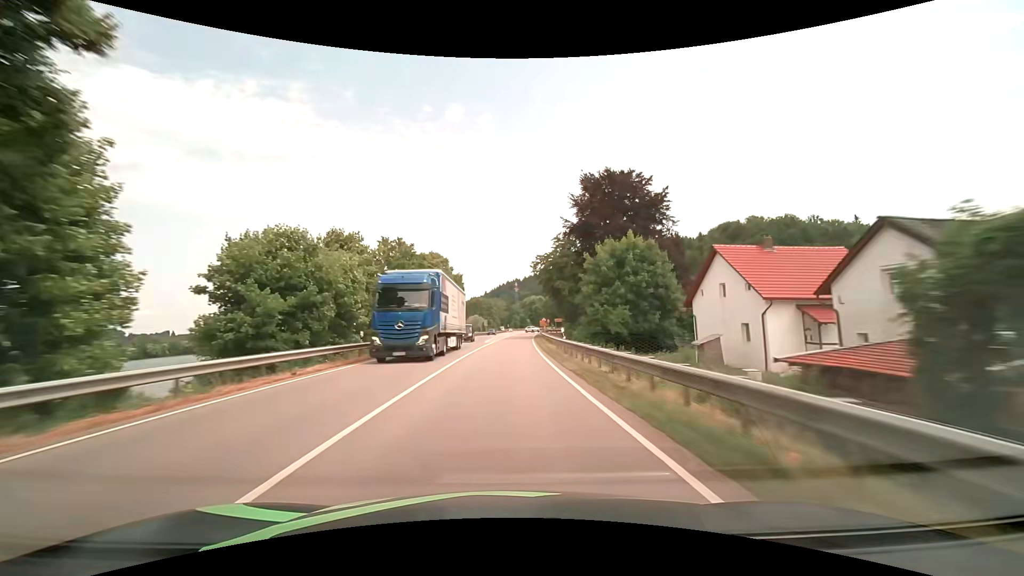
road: primary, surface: asphalt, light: Day
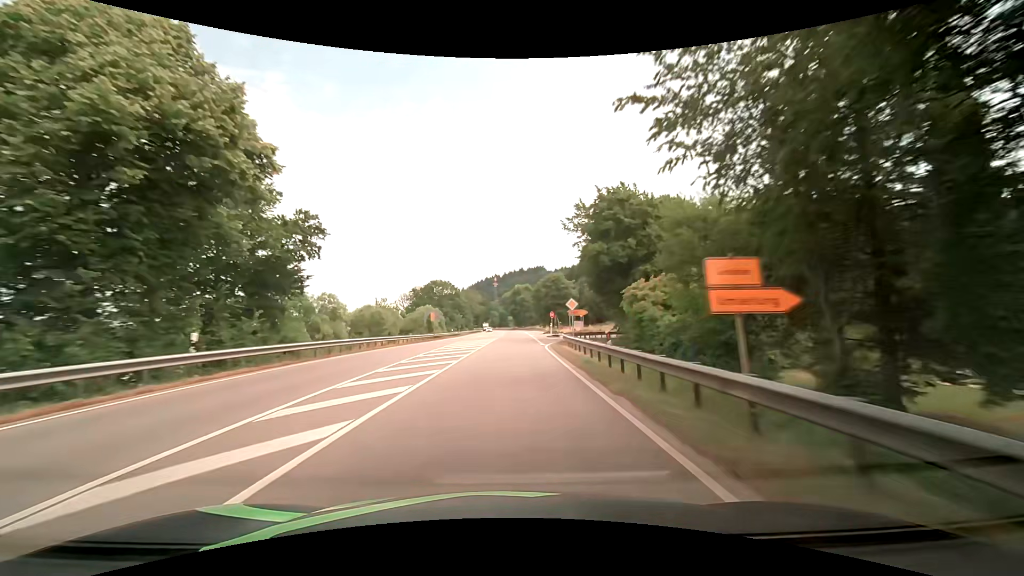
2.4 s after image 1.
(+1.6, +61.9) m; +3°
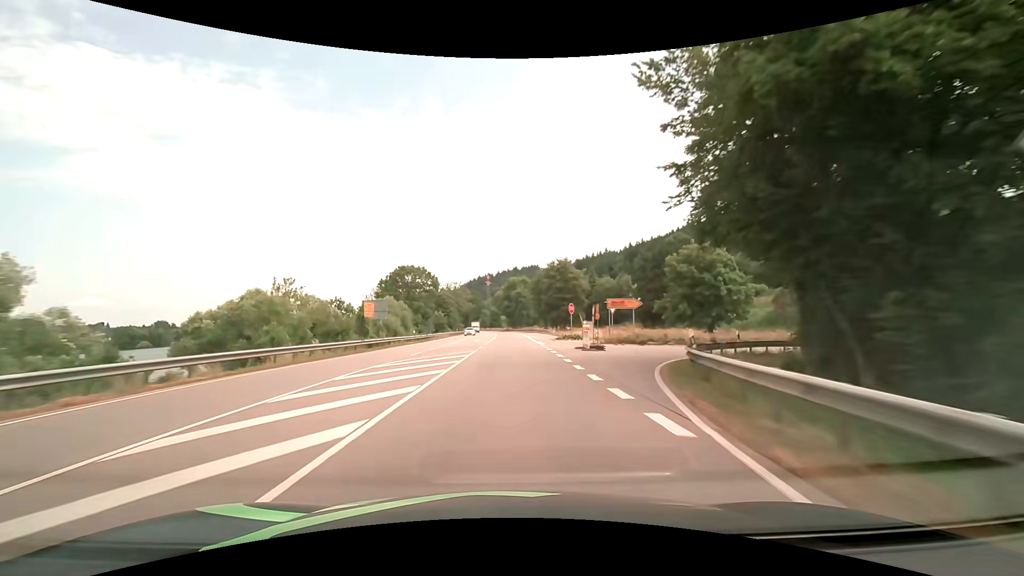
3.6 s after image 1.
(+0.2, +28.5) m; +1°
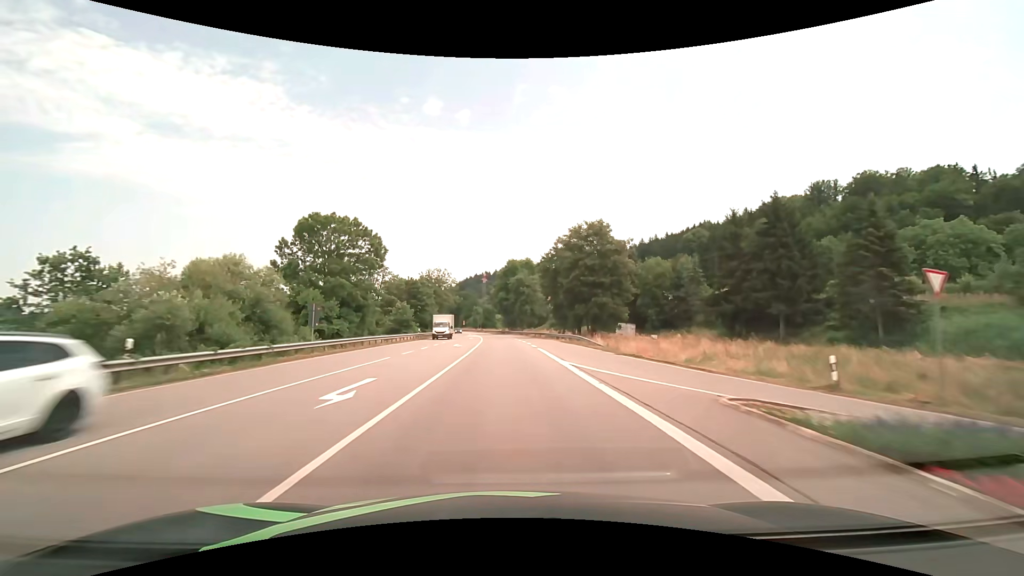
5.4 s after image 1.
(+0.4, +40.2) m; +1°
(0, +10) (0, +20) (0, +30) (0, +40) (-1, +50) (-1, +60) (-2, +70) (-2, +80) (-3, +90) (-4, +100) m
